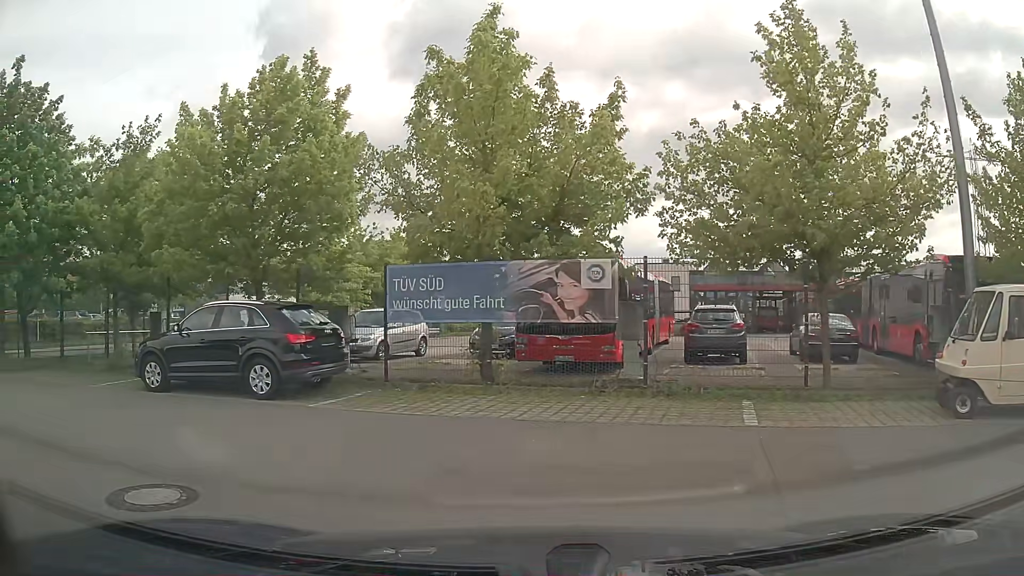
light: Day
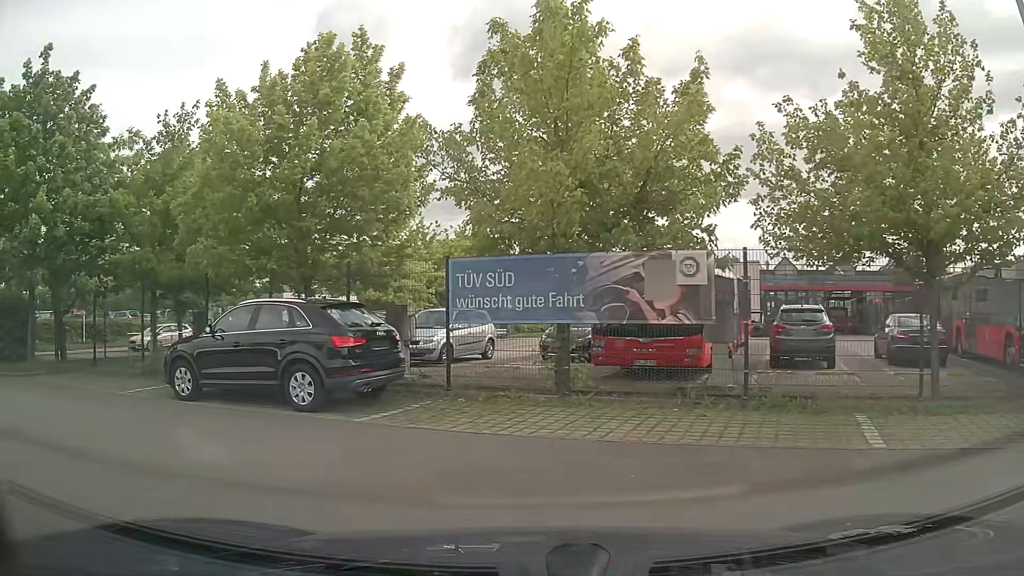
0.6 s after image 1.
(-0.1, +1.4) m; -5°
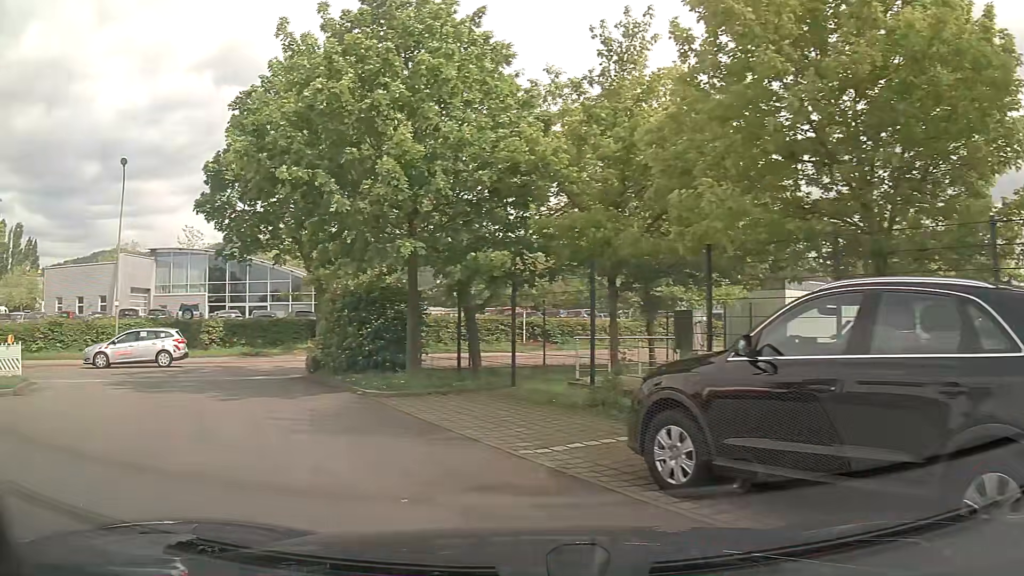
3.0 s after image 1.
(-2.2, +5.8) m; -42°
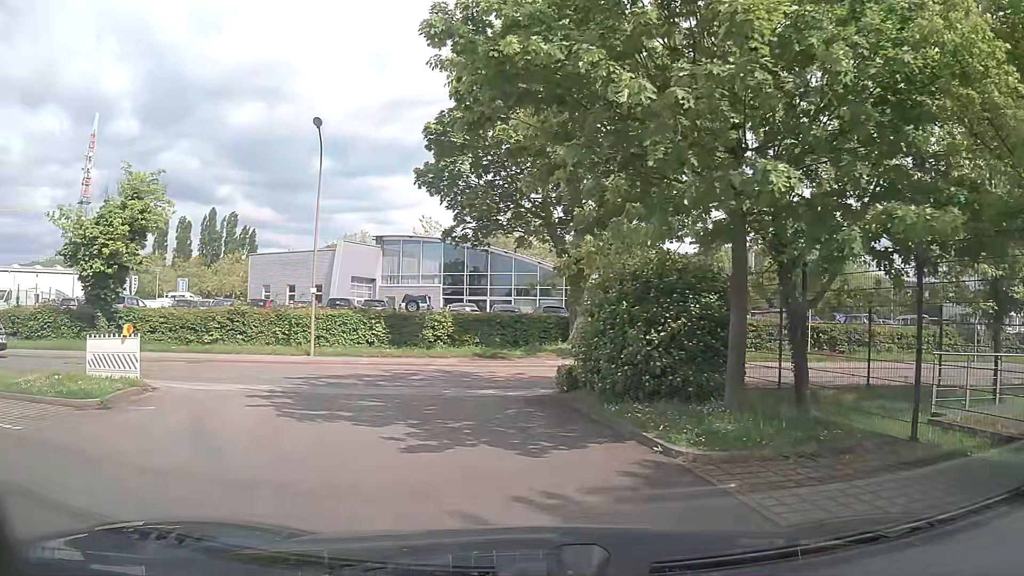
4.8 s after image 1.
(-1.2, +5.4) m; -21°
